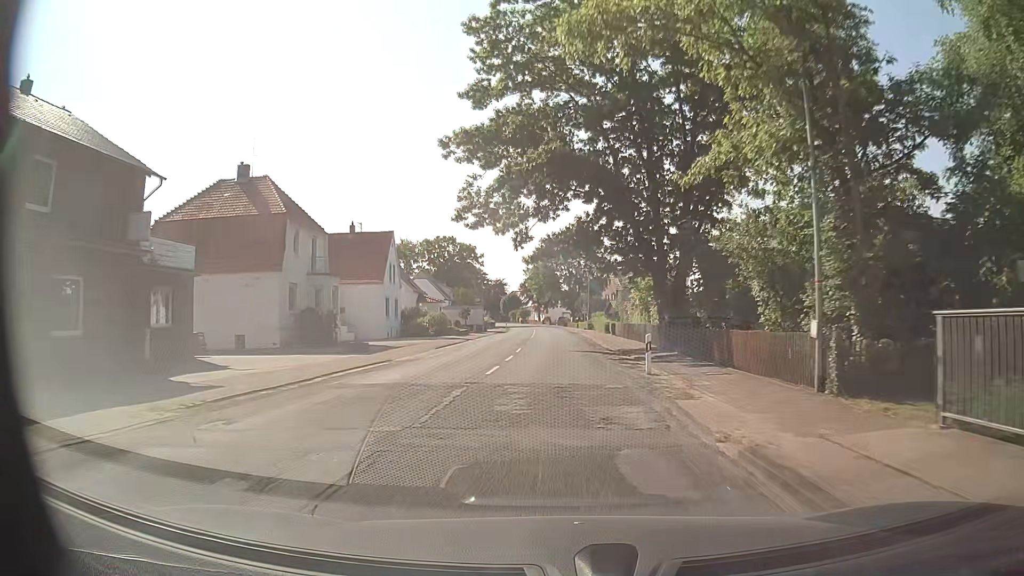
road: secondary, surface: paved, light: Day
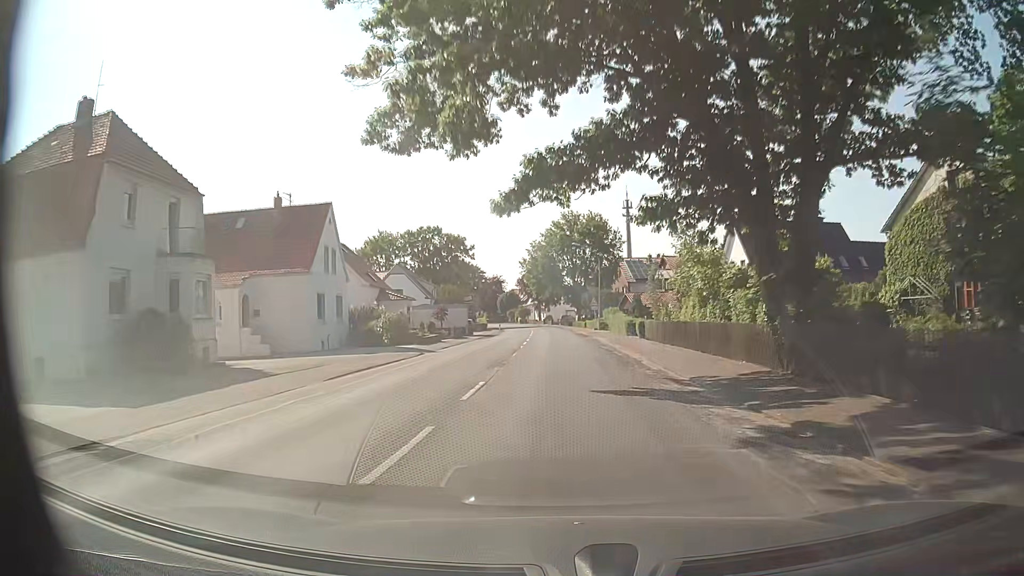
(0.0, +16.7) m; 0°
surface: asphalt
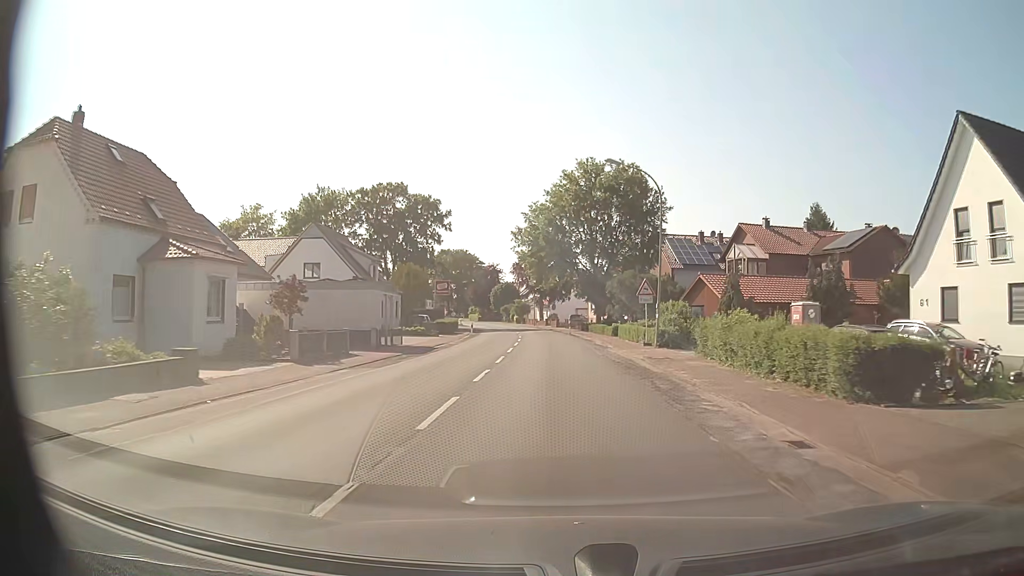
(0.0, +33.5) m; 0°
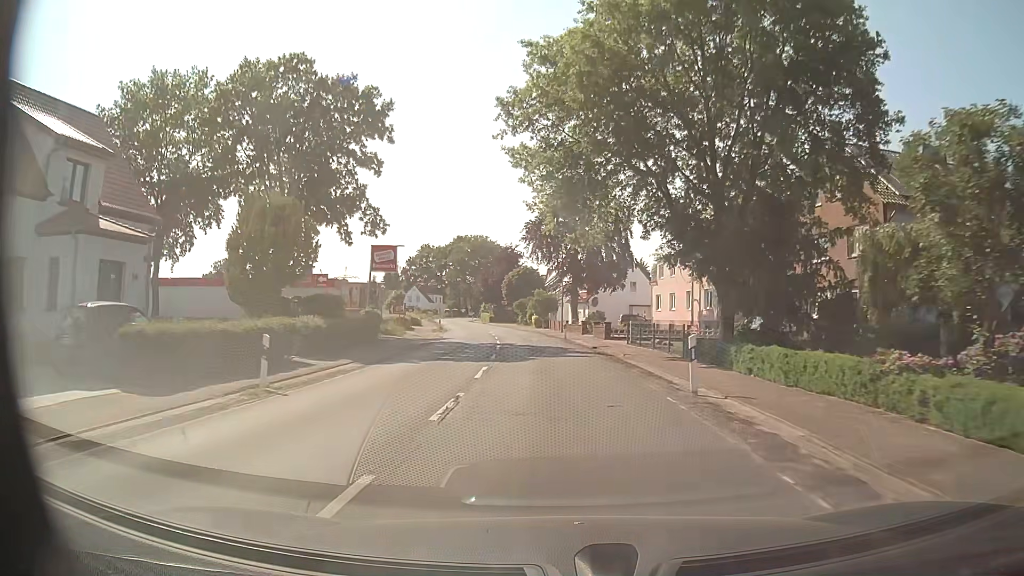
(-0.6, +42.0) m; -3°
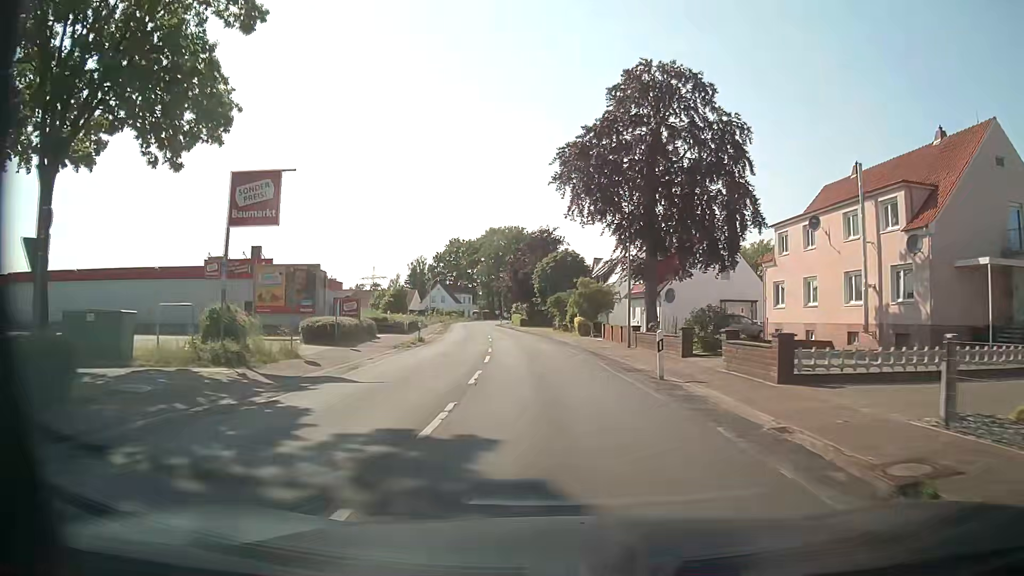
(-0.6, +25.2) m; -3°
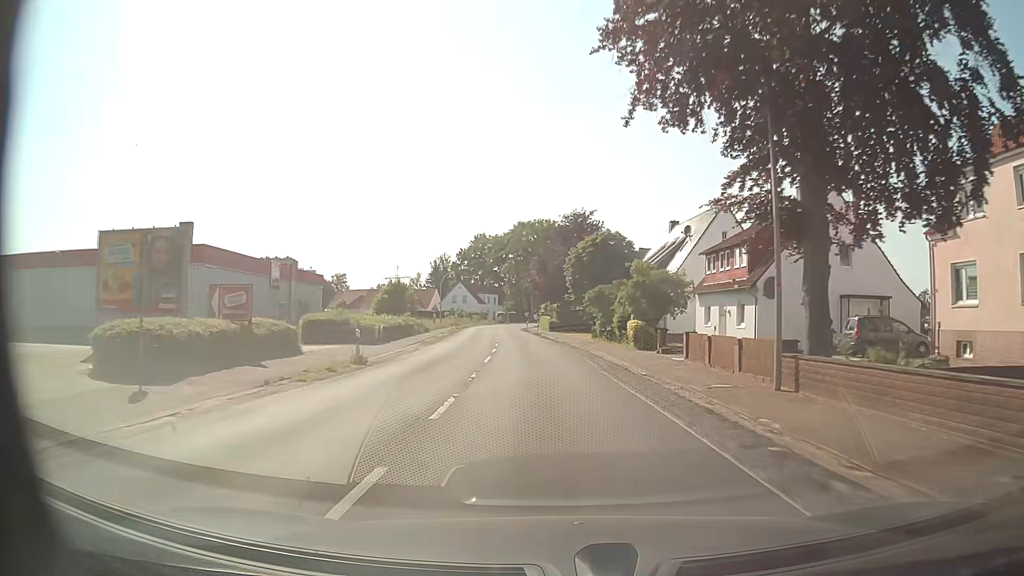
(-0.4, +16.8) m; -3°
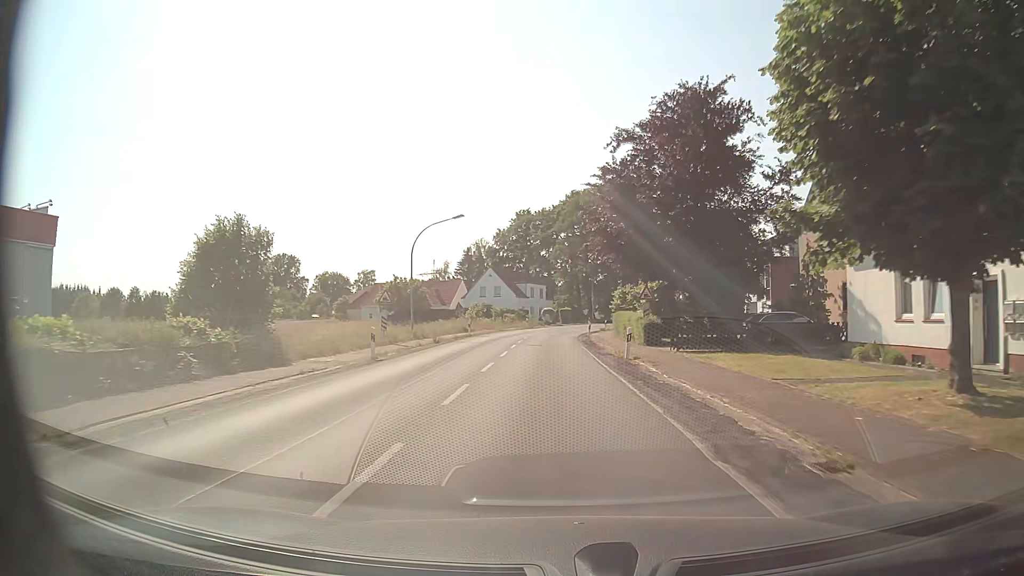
(-2.2, +41.9) m; -5°
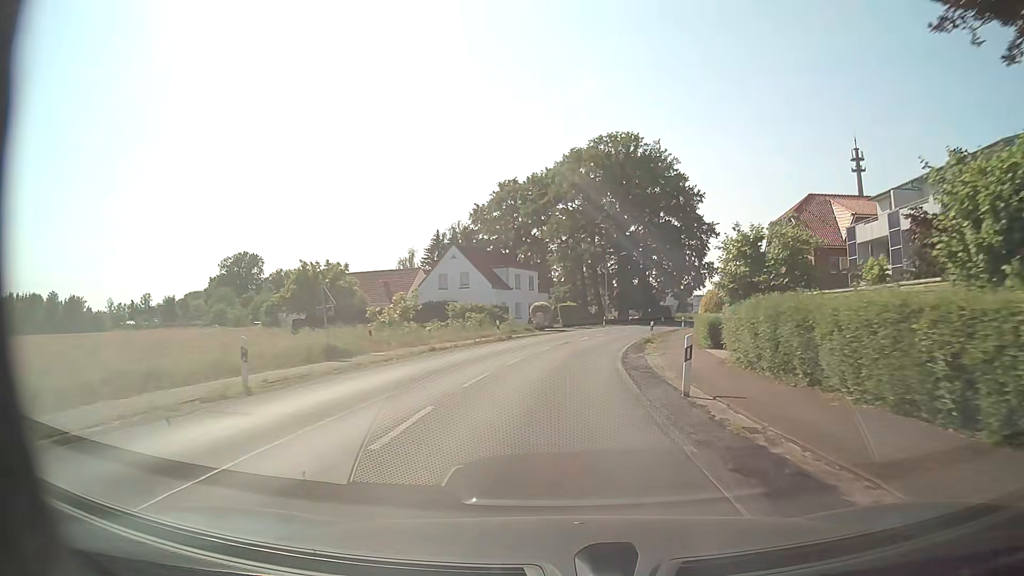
(-0.3, +33.5) m; 0°
(0, +10) (+1, +20) (+2, +30) (+3, +40) (+6, +50) (+8, +59) (+12, +69) (+16, +78) (+20, +87) (+25, +96) m
